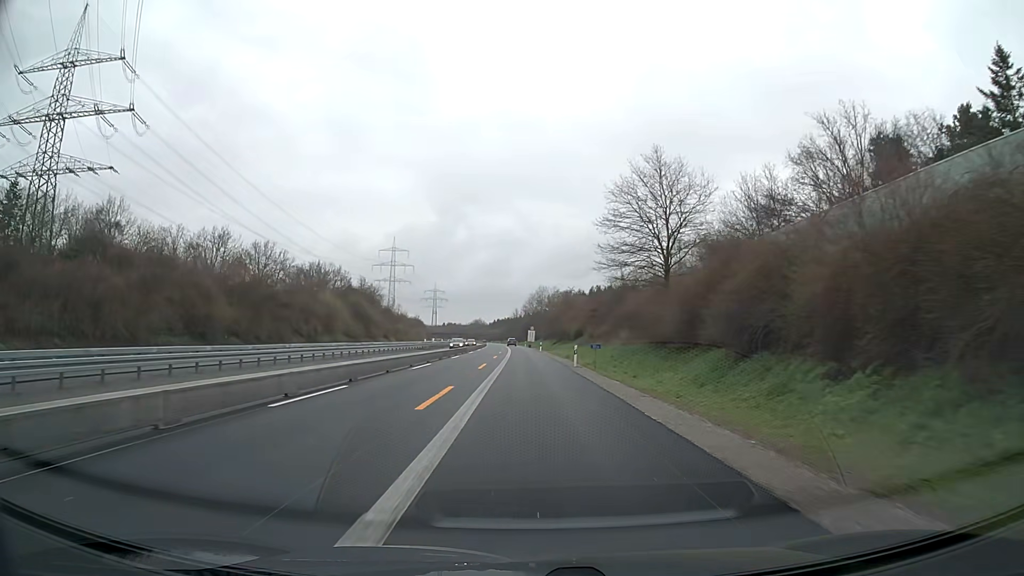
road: motorway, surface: asphalt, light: Day
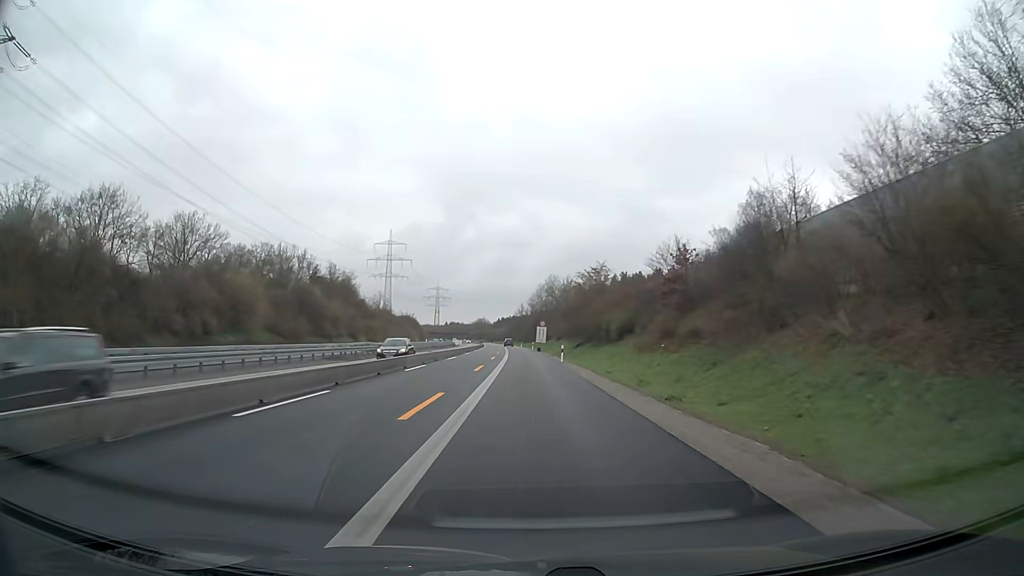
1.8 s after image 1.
(-0.1, +37.7) m; 0°
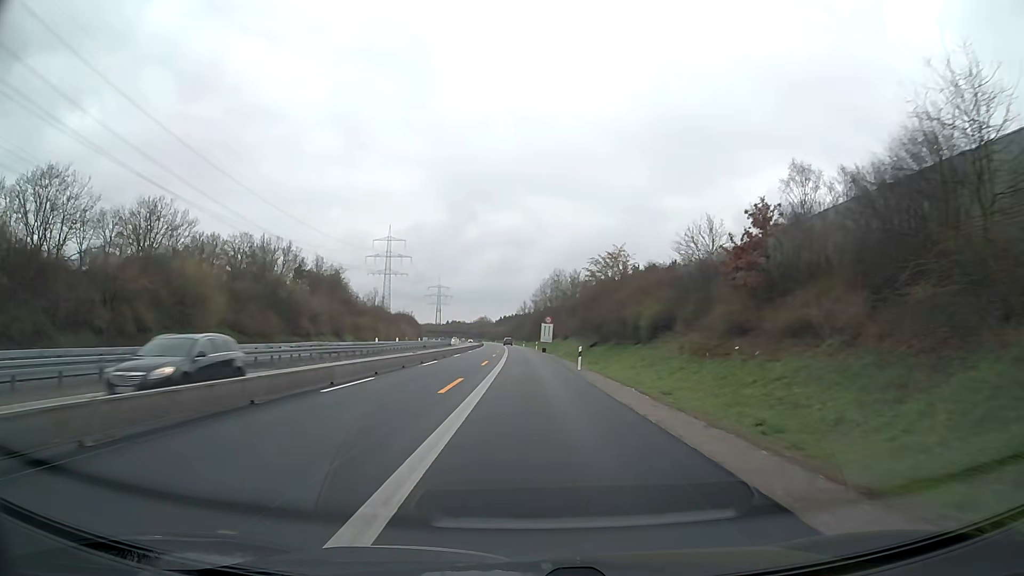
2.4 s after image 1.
(0.0, +12.6) m; 0°
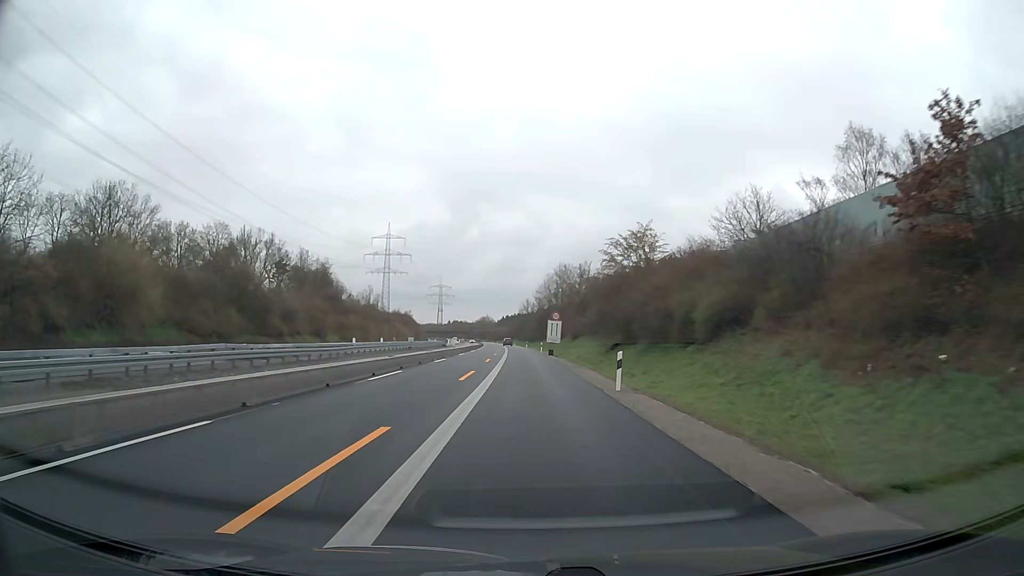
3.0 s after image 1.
(0.0, +12.6) m; 0°
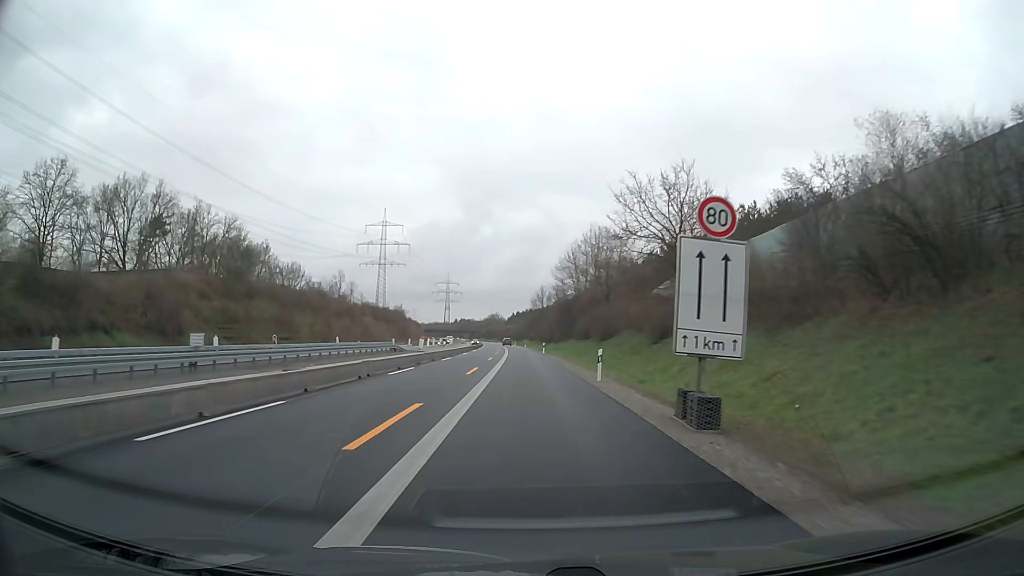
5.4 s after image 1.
(-0.6, +50.2) m; -1°
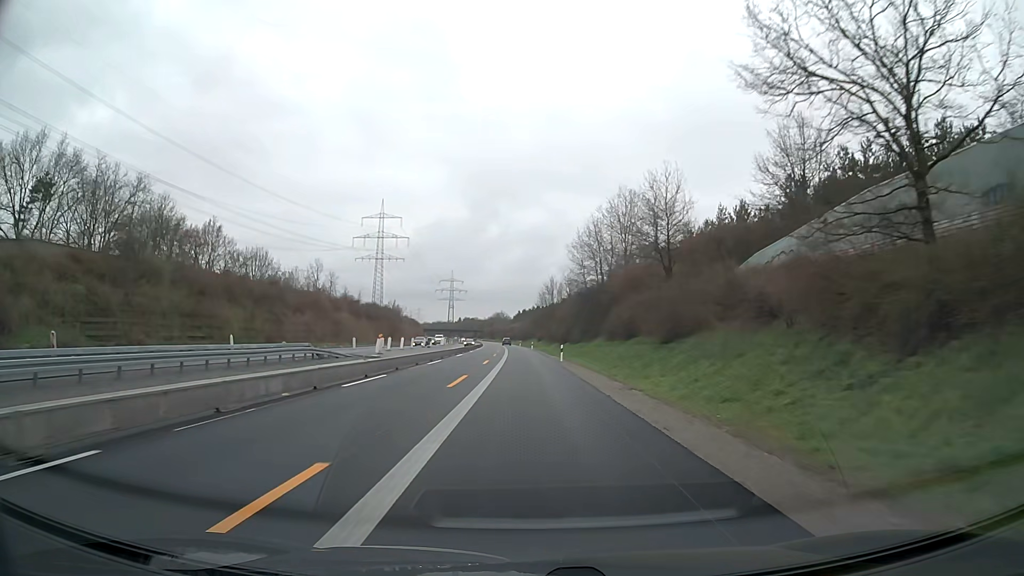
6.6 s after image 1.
(-0.1, +25.1) m; -1°
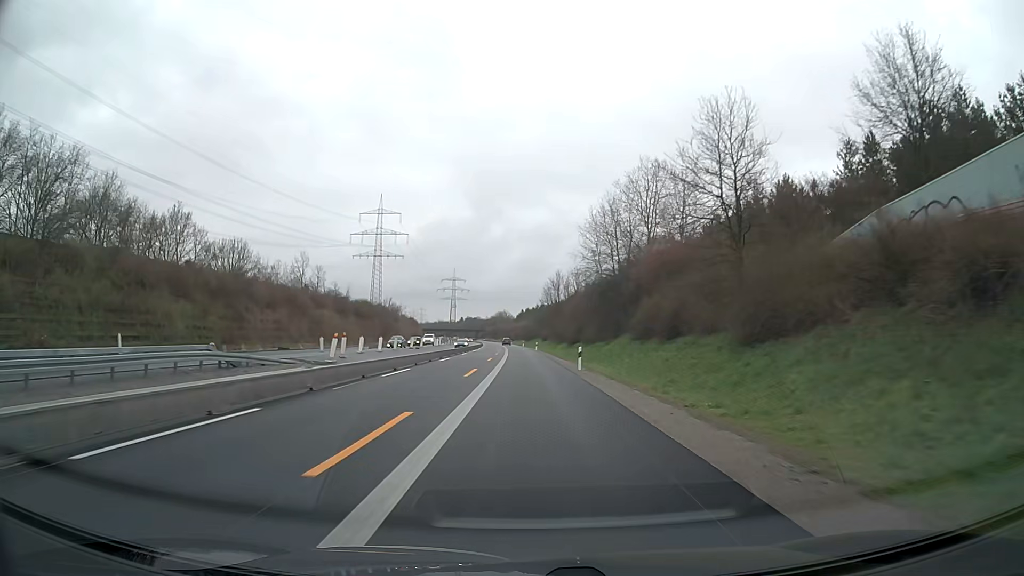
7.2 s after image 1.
(0.0, +12.6) m; 0°
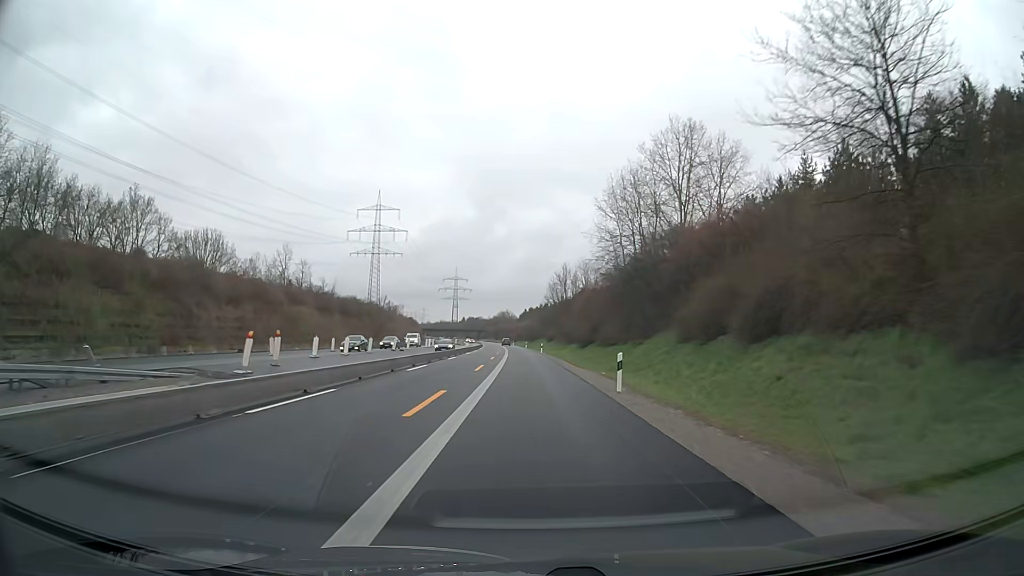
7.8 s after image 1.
(0.0, +12.6) m; 0°
(0, +10) (0, +20) (0, +30) (0, +40) (0, +50) (-1, +60) (-1, +70) (-1, +80) (-2, +90) (-2, +100) m
